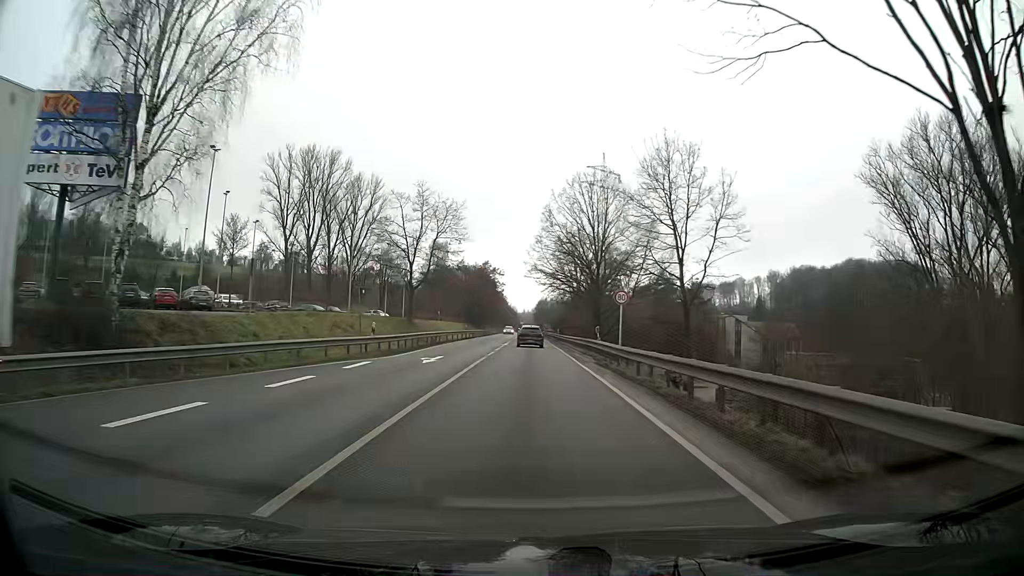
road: primary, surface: asphalt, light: Day
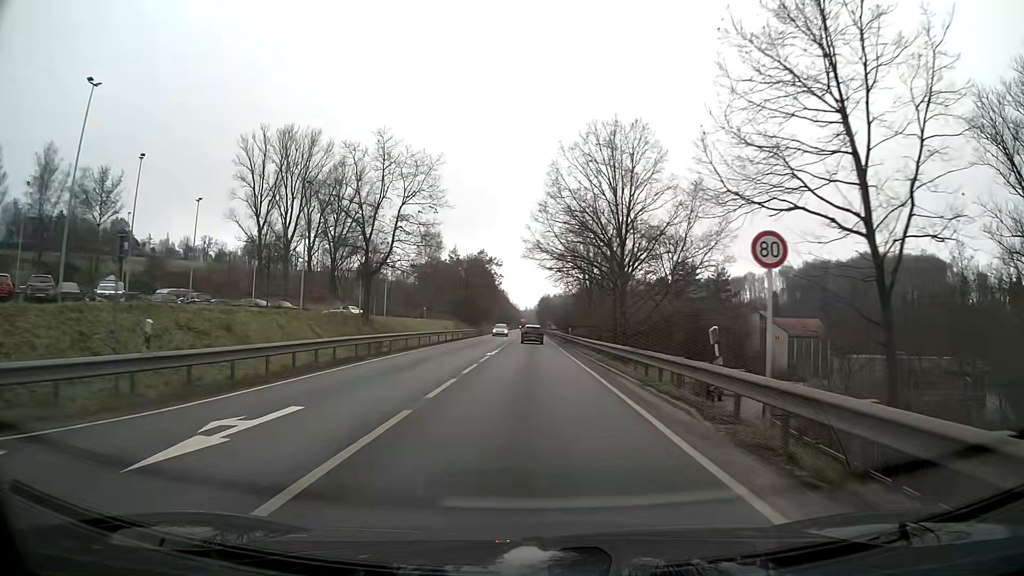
(0.0, +17.4) m; 0°
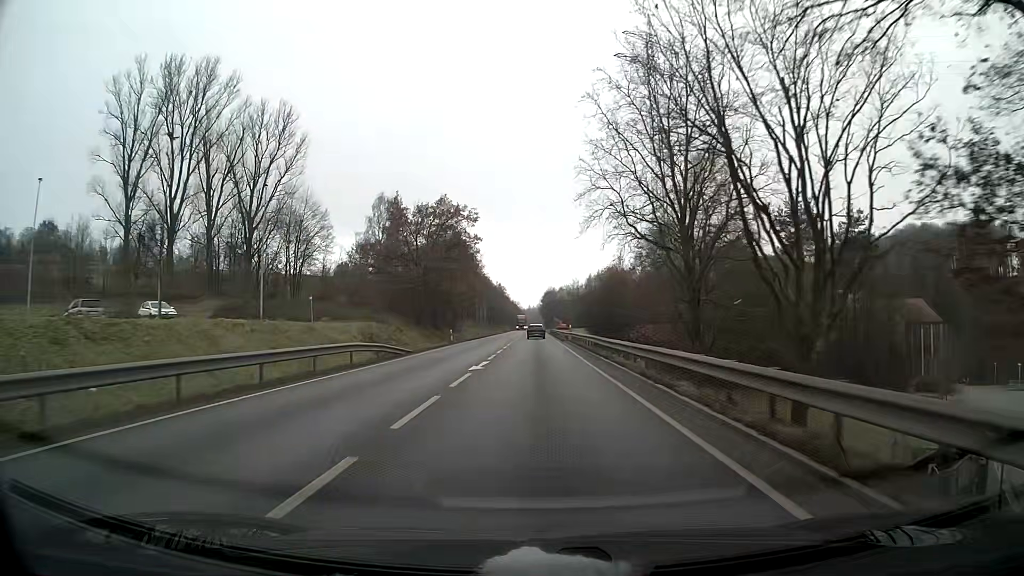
(-0.2, +52.0) m; 0°
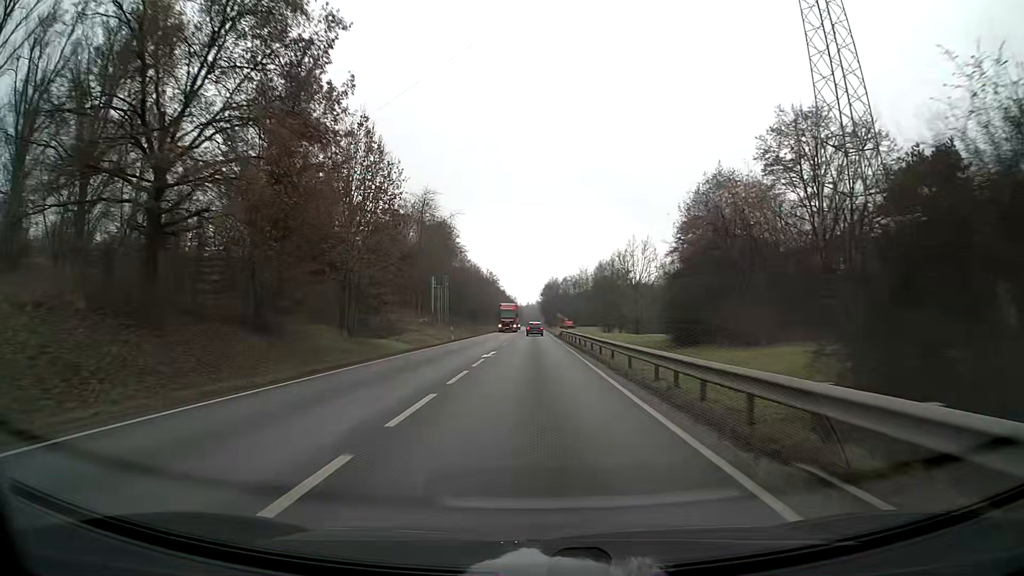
(0.0, +48.6) m; 0°
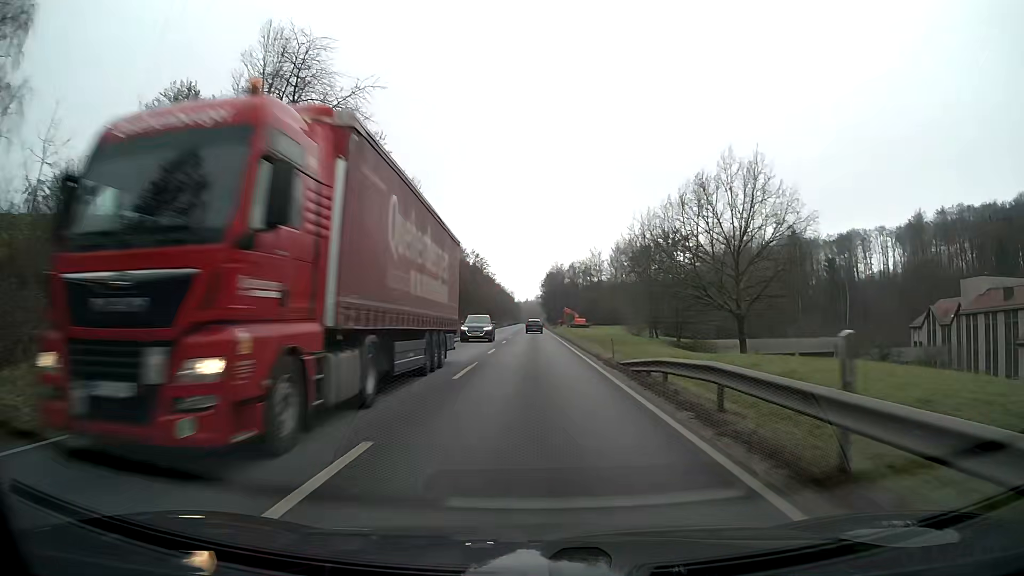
(-0.1, +49.5) m; 0°
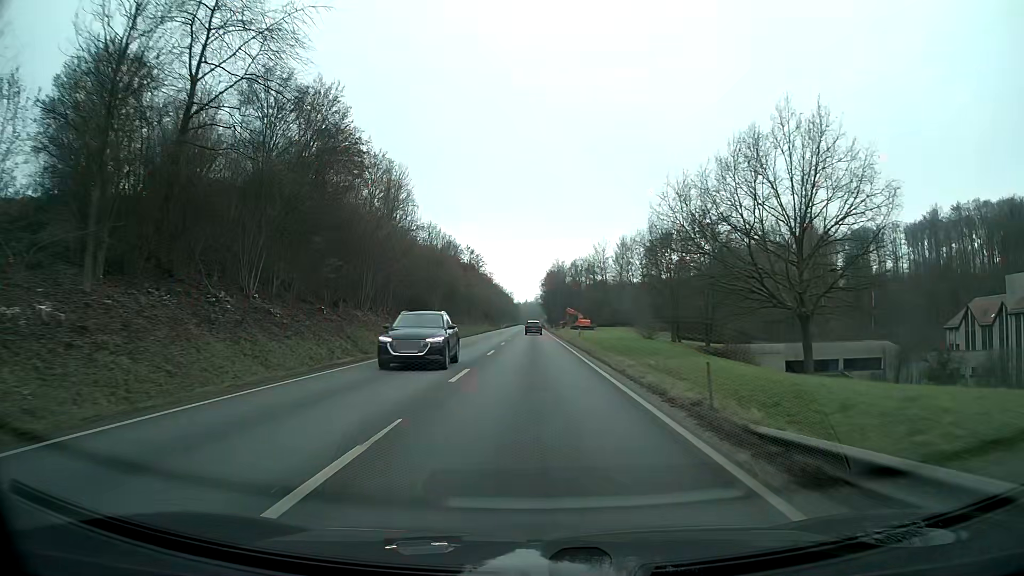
(0.0, +12.2) m; 0°
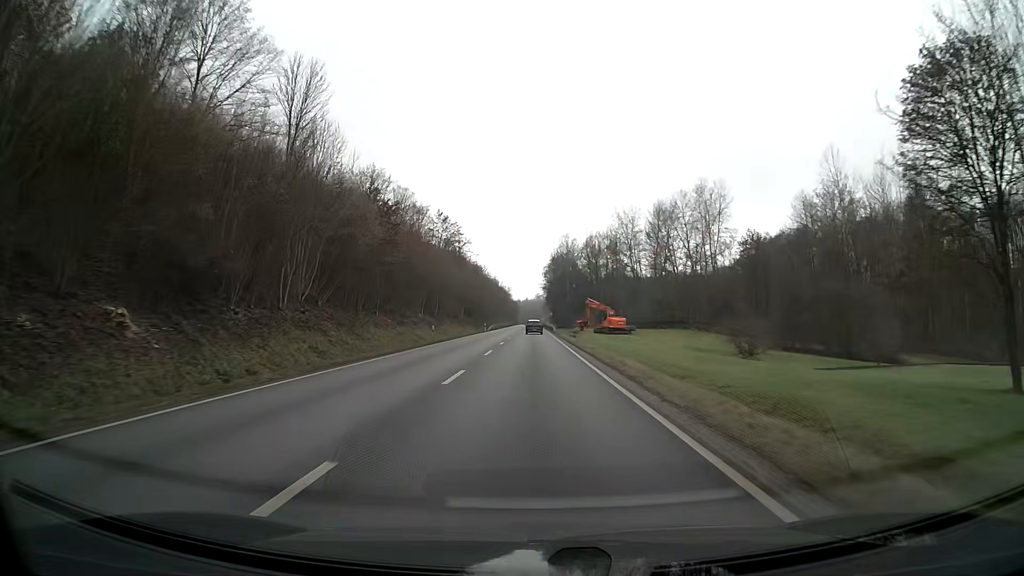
(0.0, +48.7) m; 0°
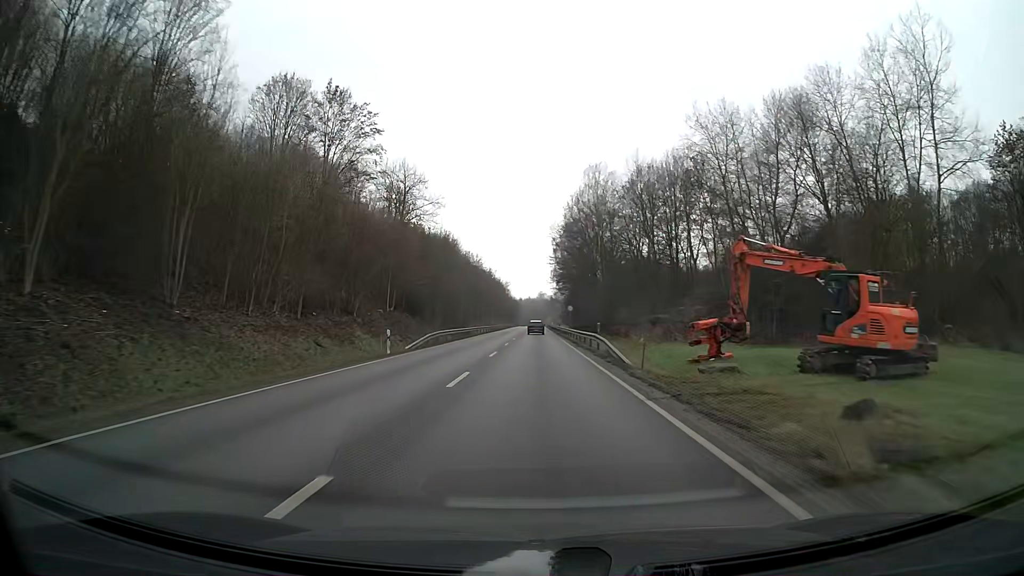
(-0.1, +60.9) m; 0°
